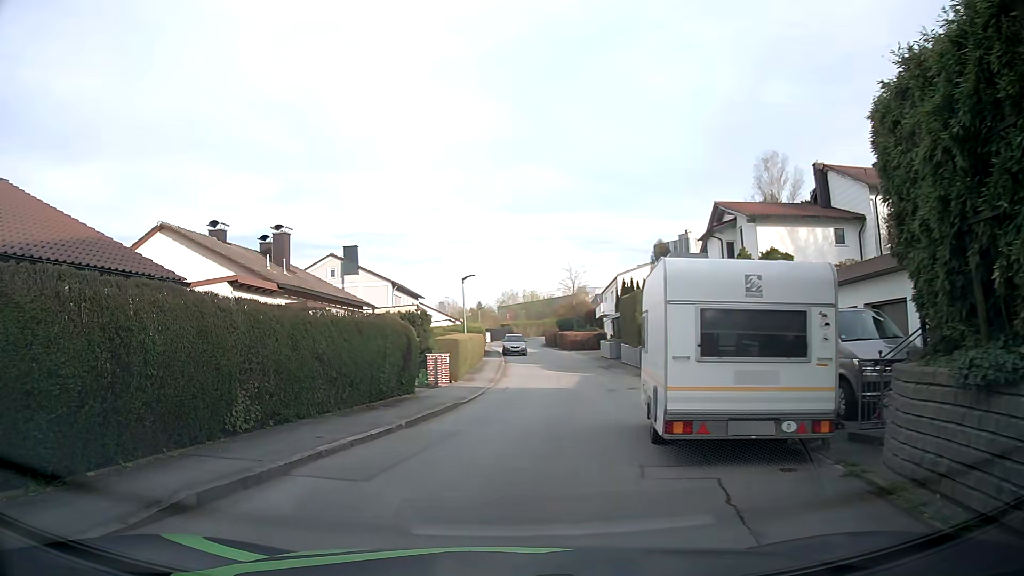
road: residential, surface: asphalt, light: Day
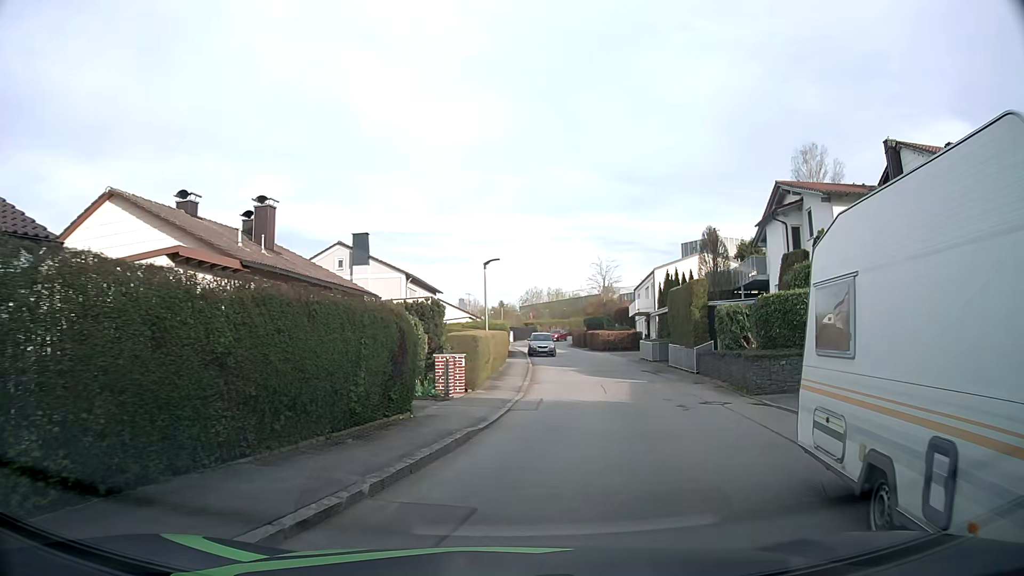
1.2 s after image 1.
(-0.2, +5.6) m; -1°
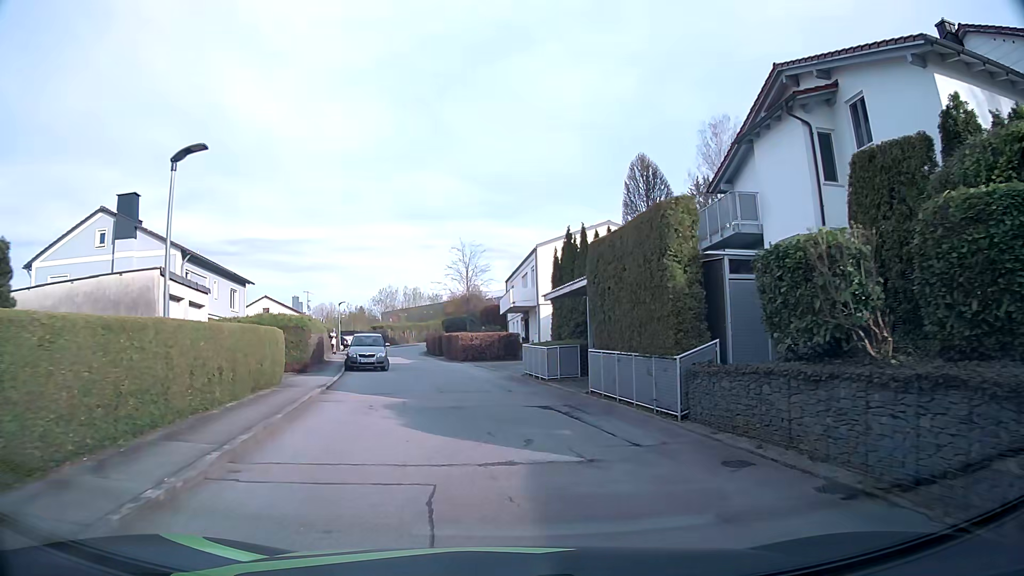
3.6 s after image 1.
(+2.1, +15.6) m; +11°
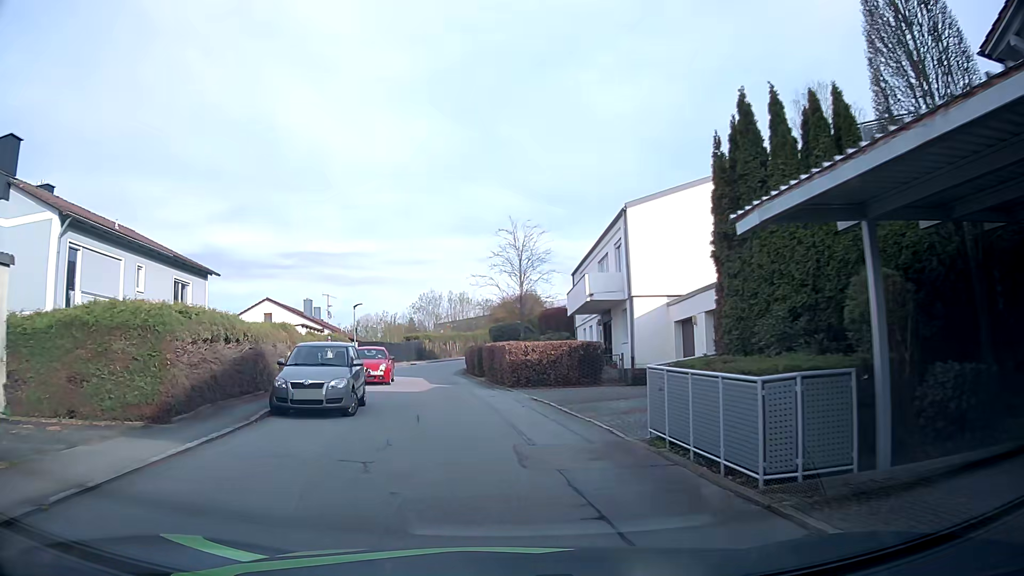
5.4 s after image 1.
(-0.5, +14.0) m; -5°
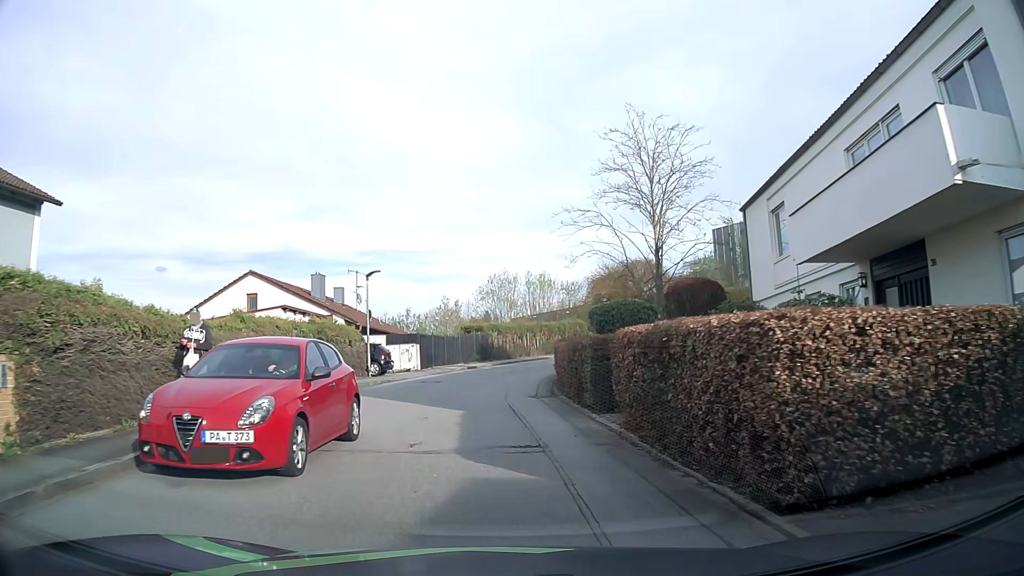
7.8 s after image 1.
(-1.1, +18.3) m; -6°
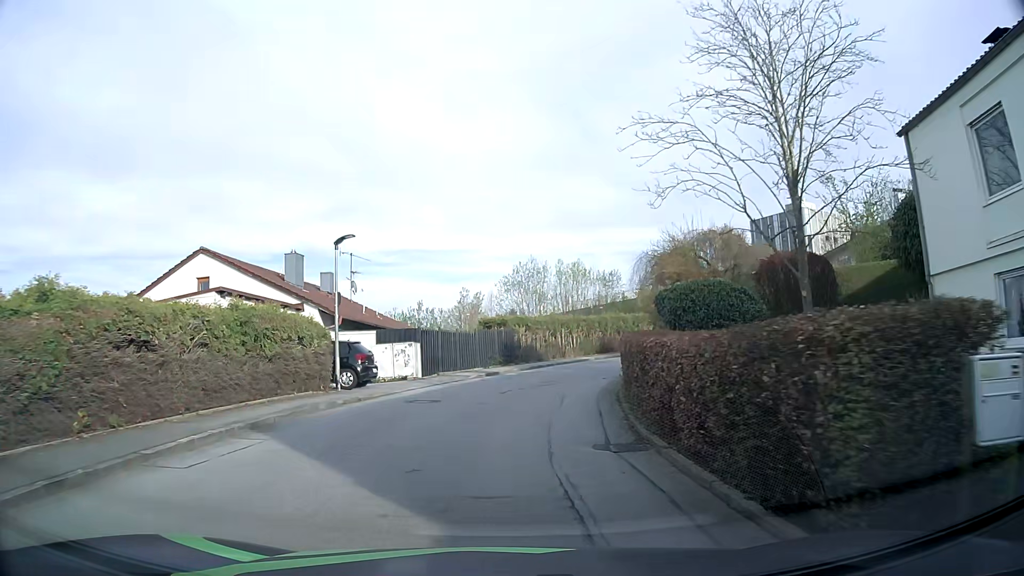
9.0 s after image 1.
(-0.2, +9.0) m; -2°
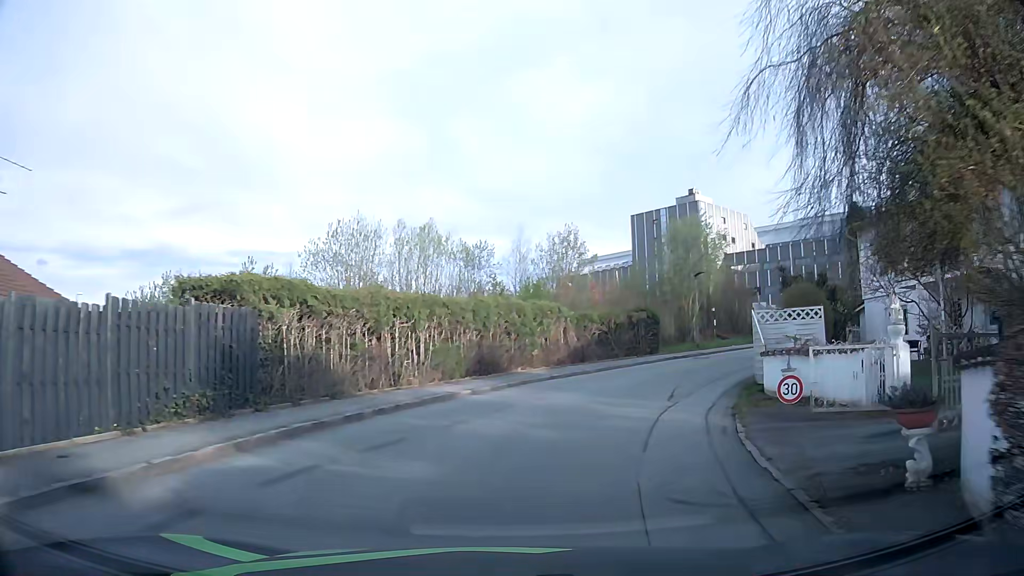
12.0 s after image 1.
(+1.5, +21.9) m; +13°
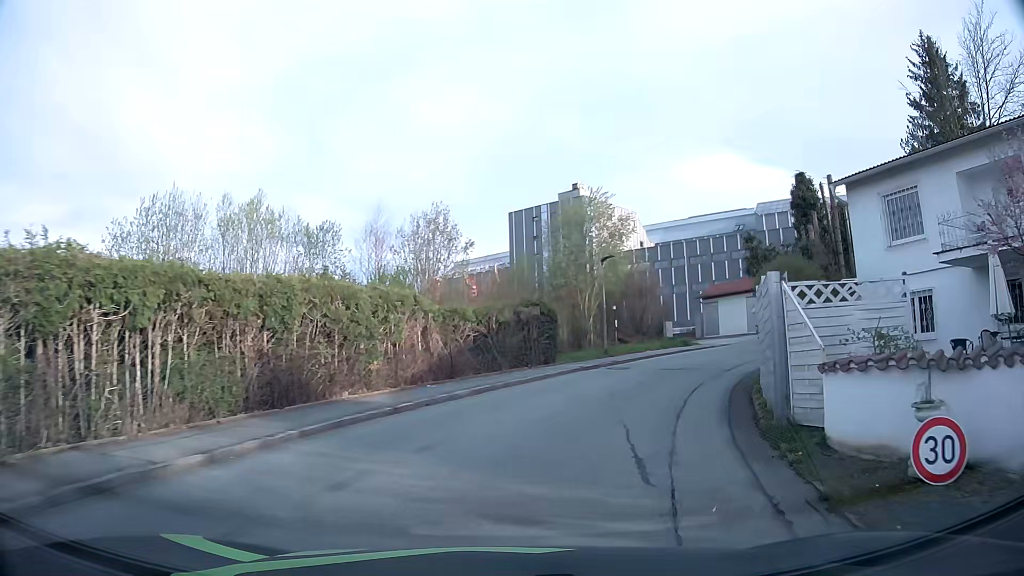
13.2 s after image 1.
(+0.8, +8.7) m; +11°
(+1, +10) (+4, +19) (+10, +28) (+17, +35) (+26, +39) (+36, +42) (+45, +43) (+55, +42) (+65, +42) (+75, +41) m
